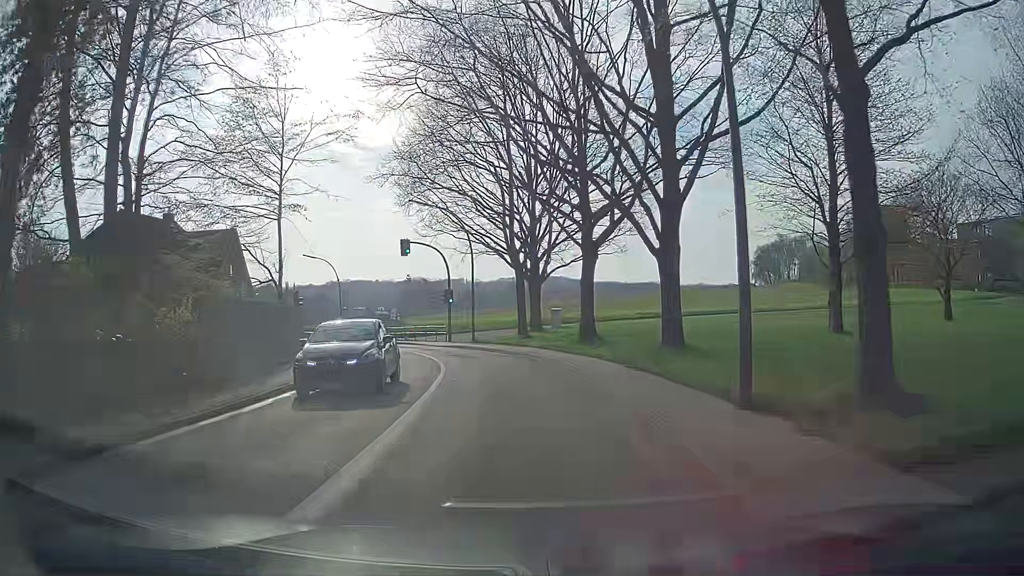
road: secondary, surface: asphalt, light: Day
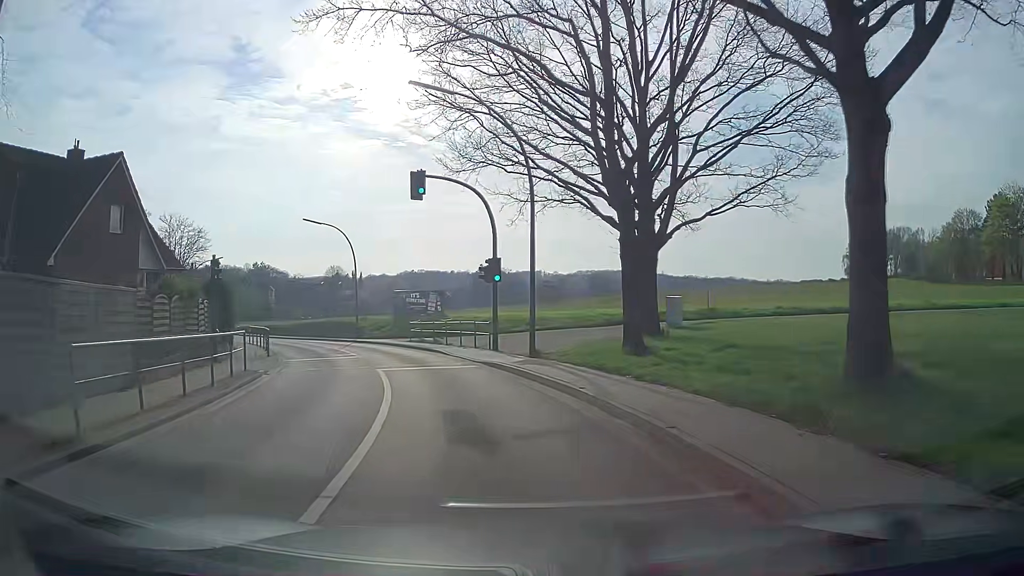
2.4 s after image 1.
(-0.8, +18.0) m; -7°
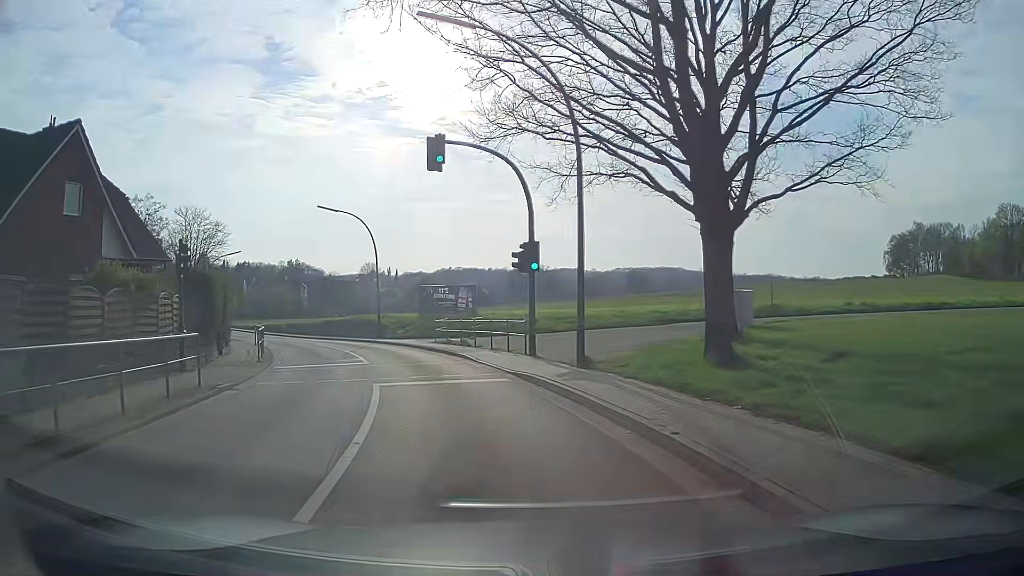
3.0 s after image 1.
(0.0, +4.5) m; -2°
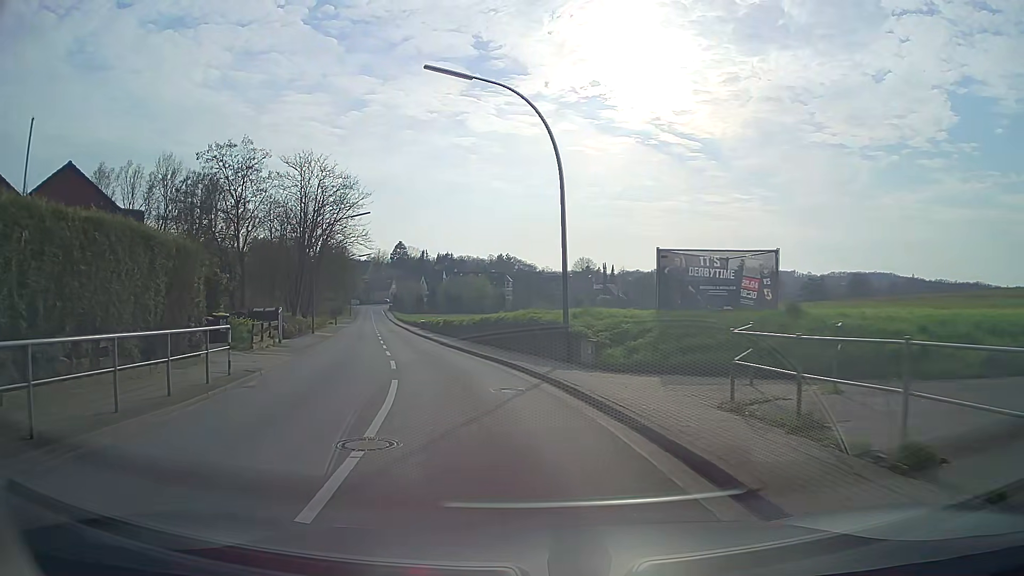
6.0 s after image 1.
(-3.7, +22.3) m; -16°
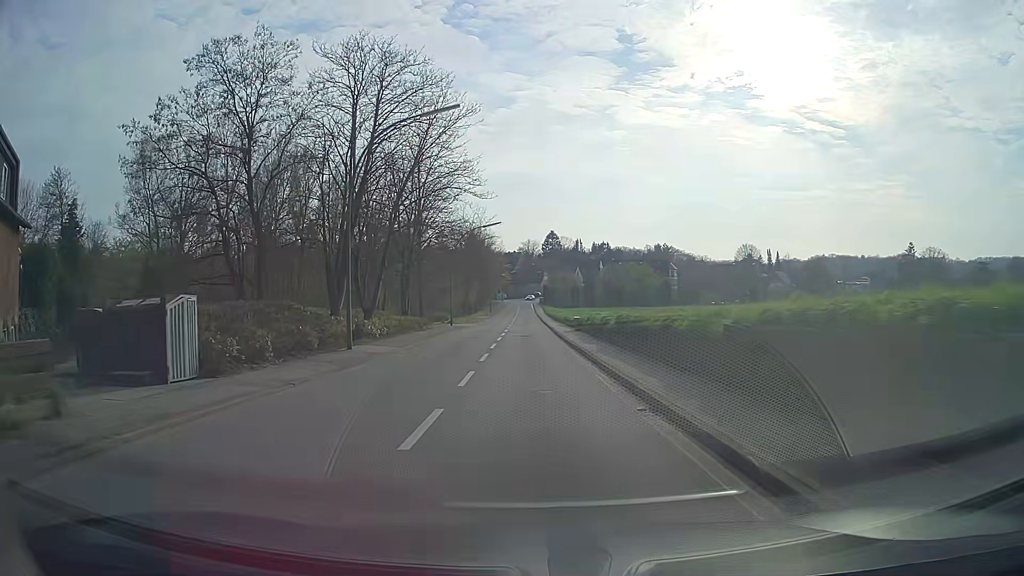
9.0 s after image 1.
(-3.6, +22.3) m; -15°
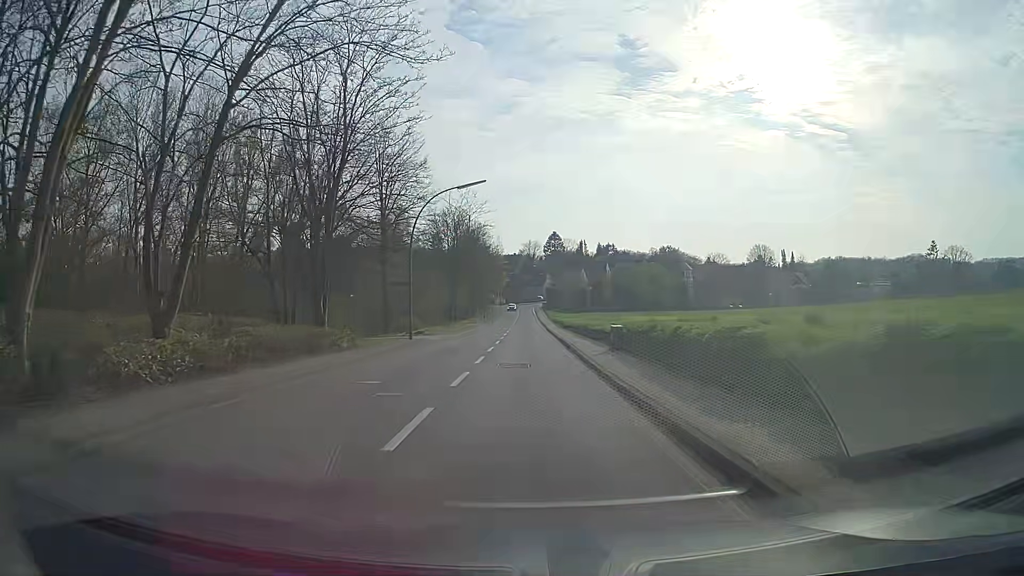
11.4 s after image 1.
(-0.1, +18.1) m; 0°
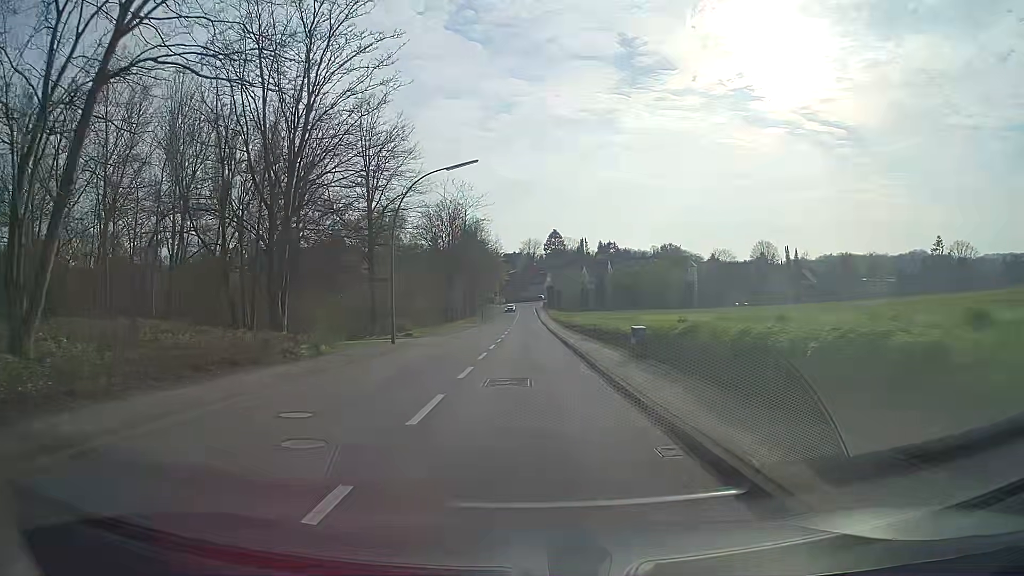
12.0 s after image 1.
(0.0, +4.5) m; 0°
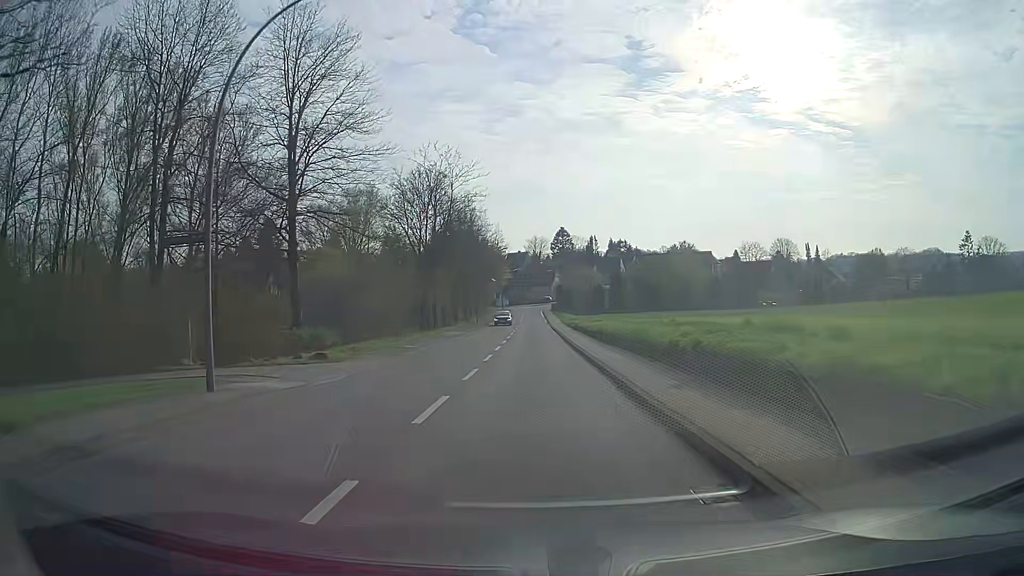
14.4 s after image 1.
(-0.1, +17.8) m; -1°
(0, +10) (0, +20) (0, +30) (0, +40) (0, +50) (0, +60) (0, +70) (0, +80) (0, +90) (0, +100) m
